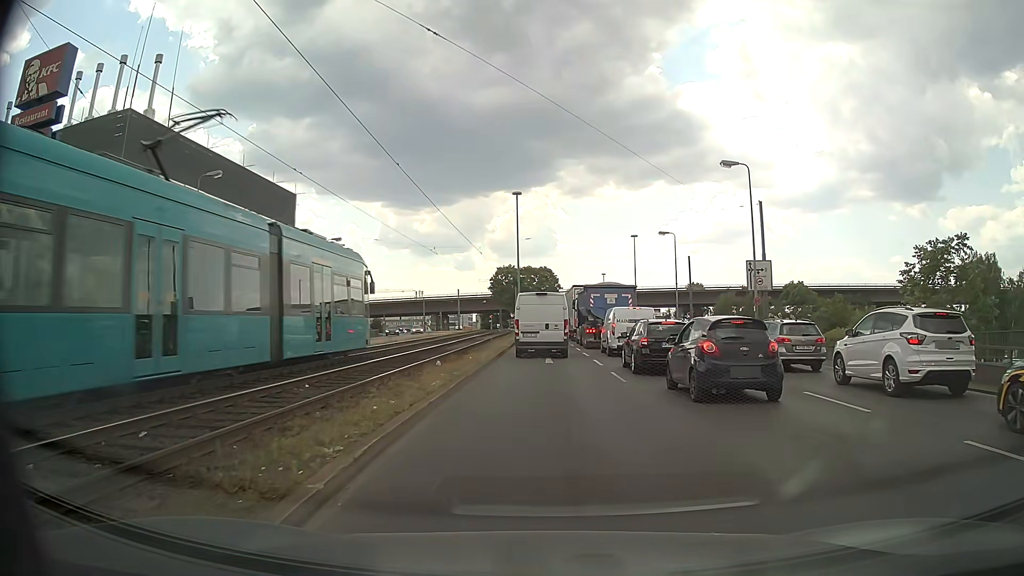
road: primary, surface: asphalt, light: Day
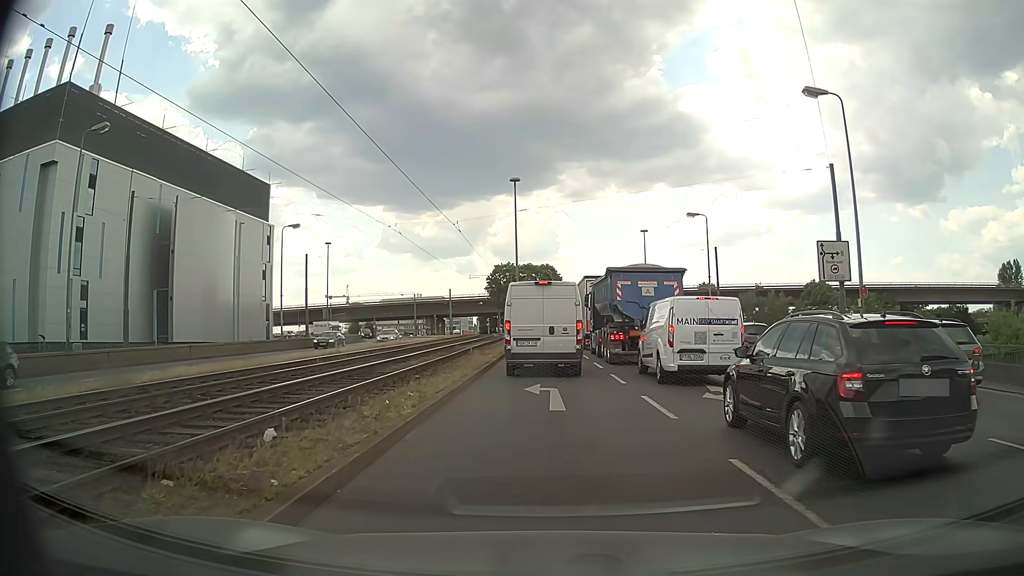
(+0.1, +11.7) m; 0°
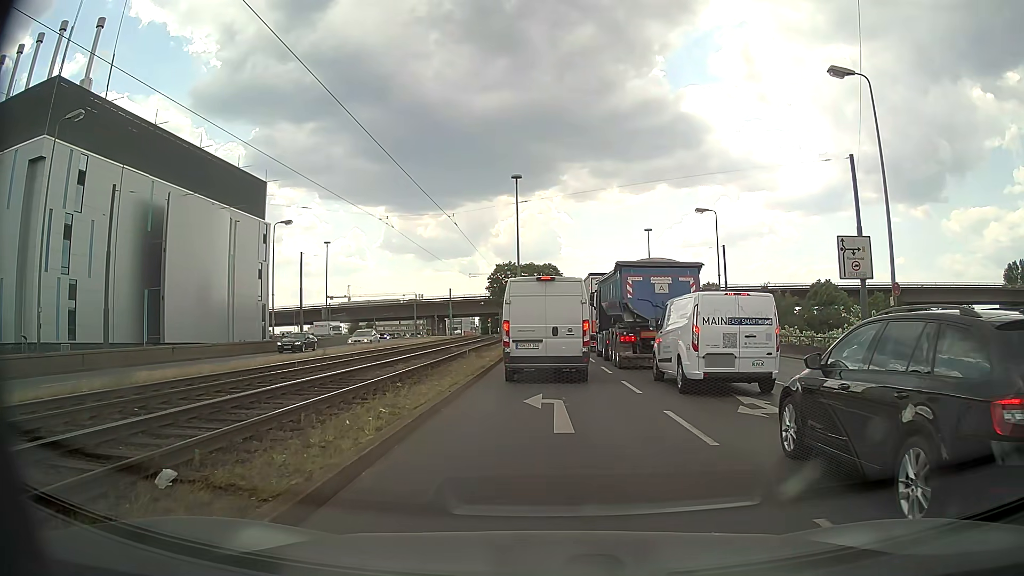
(0.0, +2.2) m; -1°
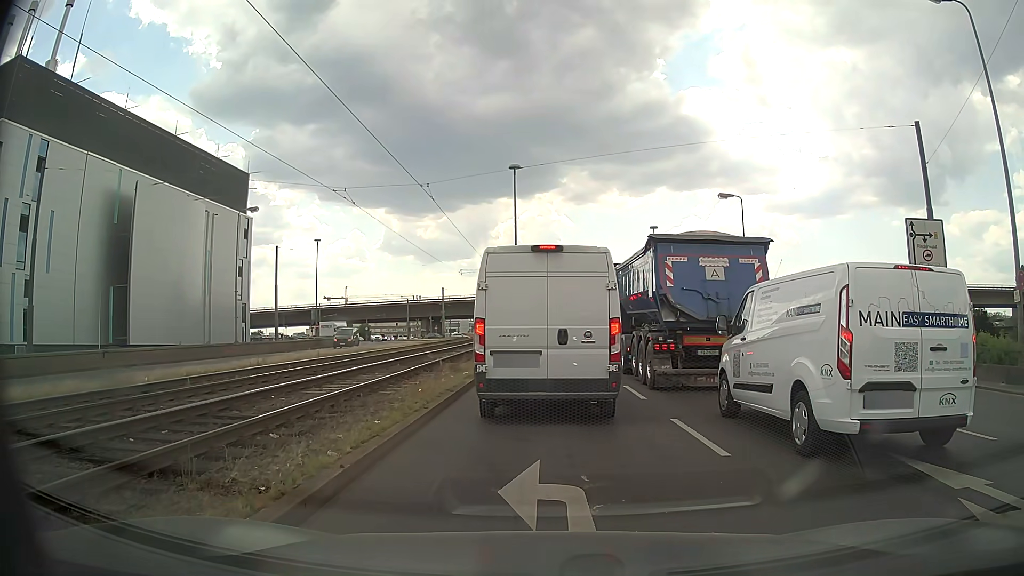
(+0.1, +6.4) m; +1°
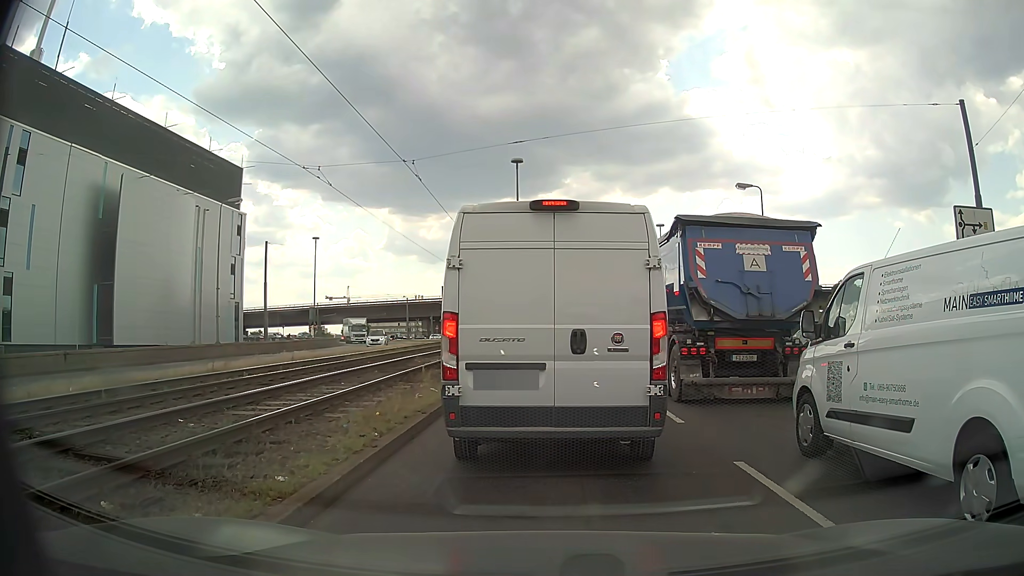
(0.0, +3.1) m; +2°
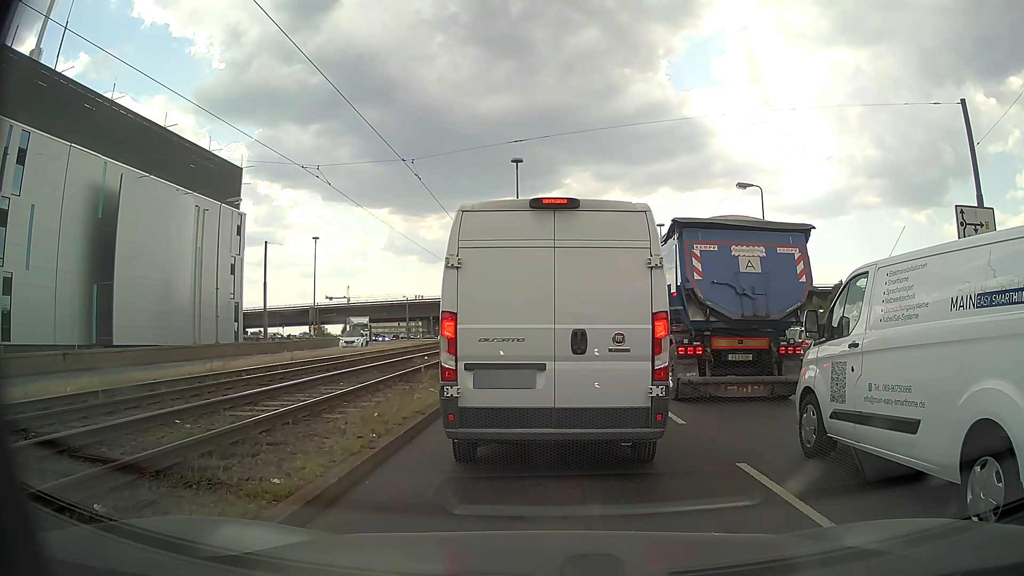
(0.0, +0.1) m; 0°
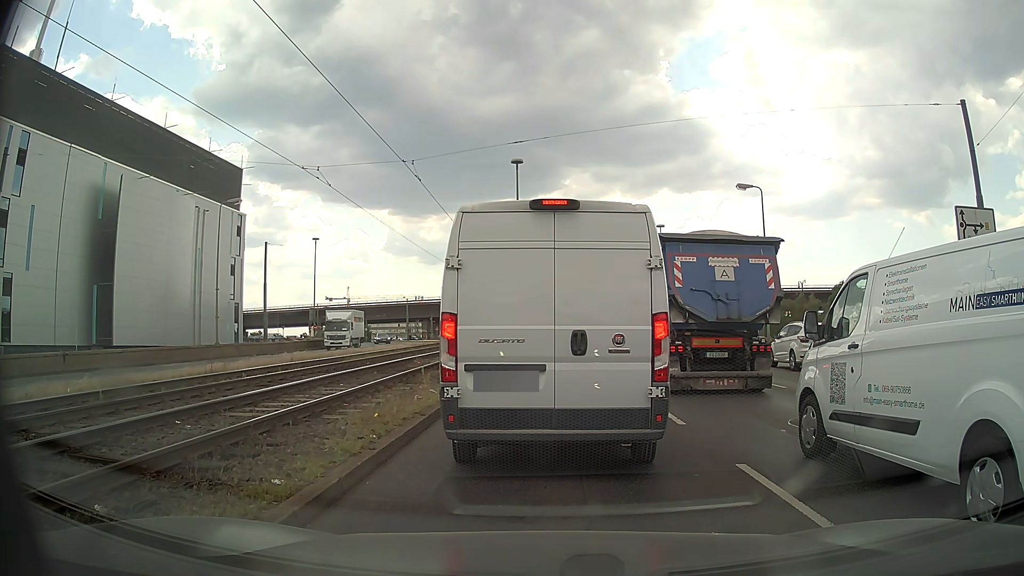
(0.0, +0.1) m; 0°
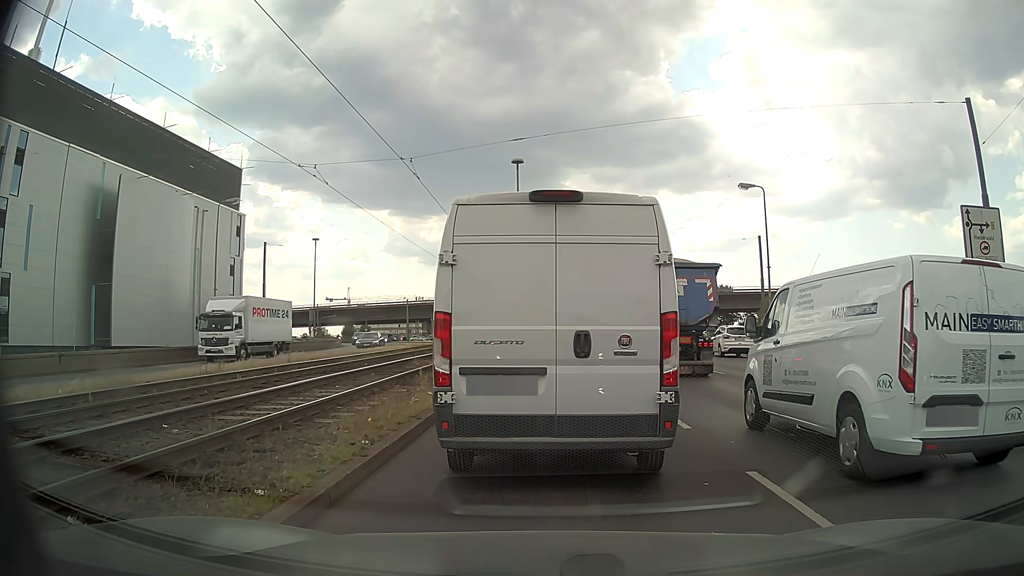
(0.0, +0.3) m; 0°
